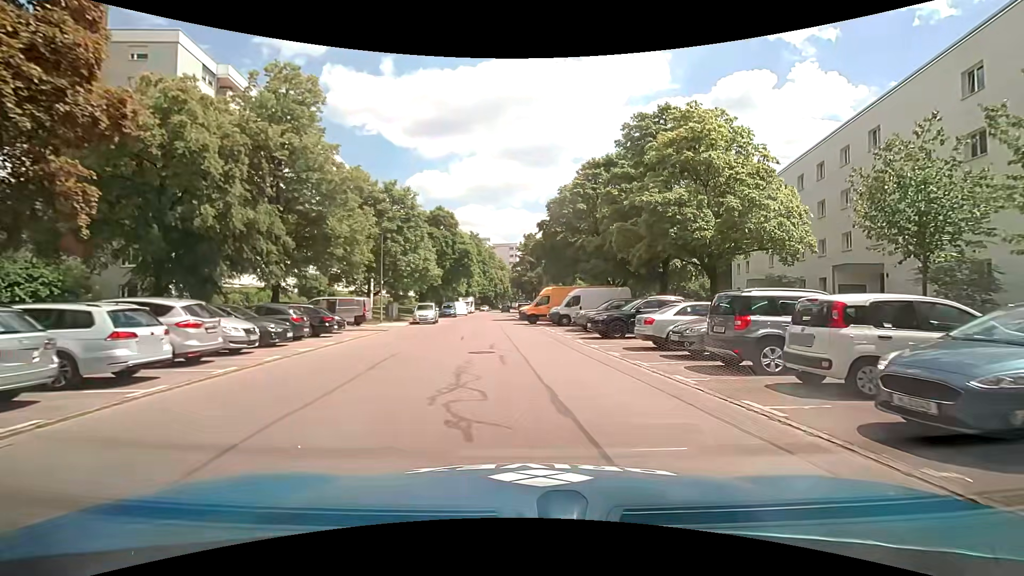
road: residential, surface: asphalt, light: Day
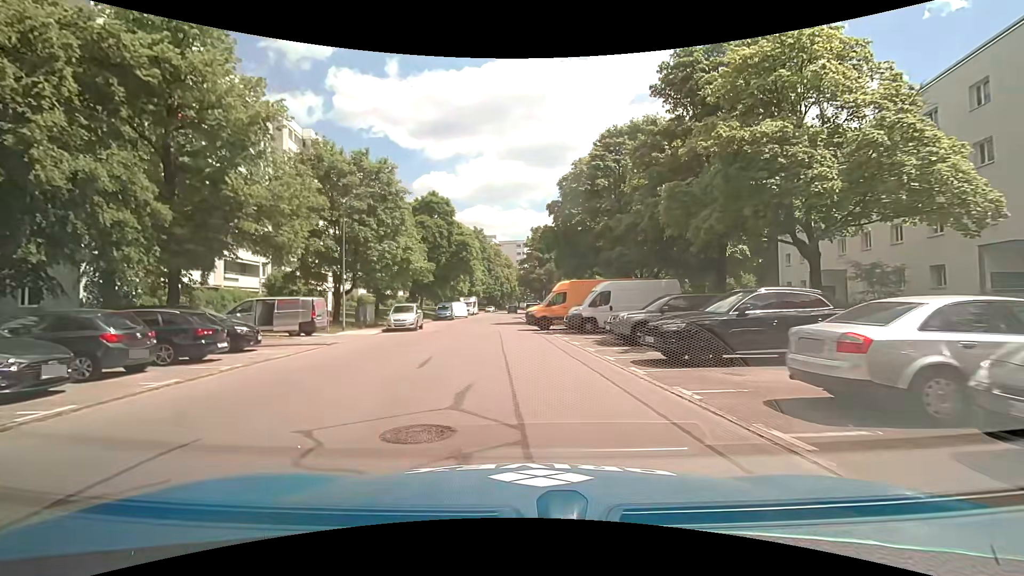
(+0.1, +9.0) m; -1°
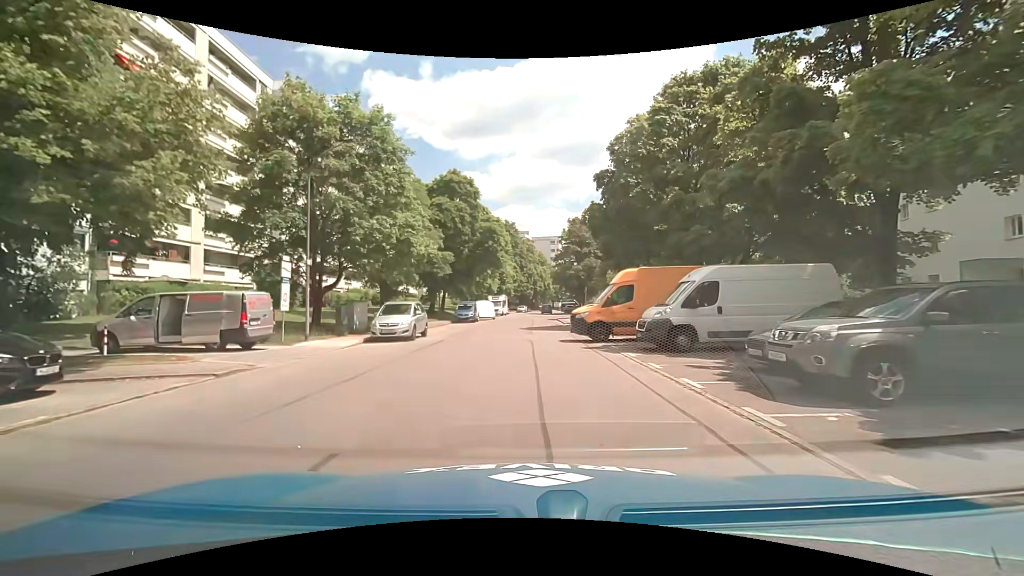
(-0.3, +9.0) m; -3°
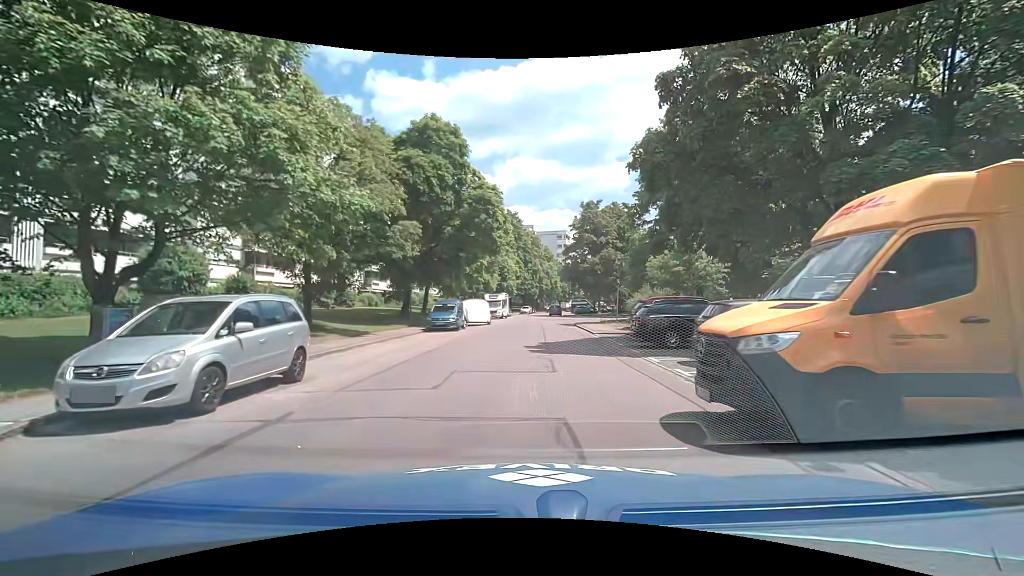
(-0.2, +13.5) m; -1°
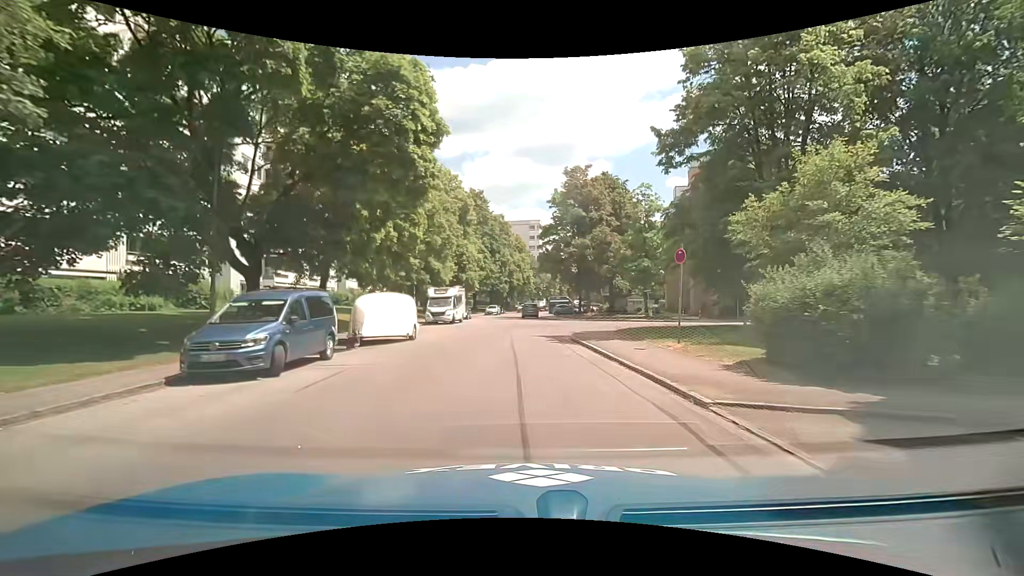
(+0.7, +18.0) m; +4°
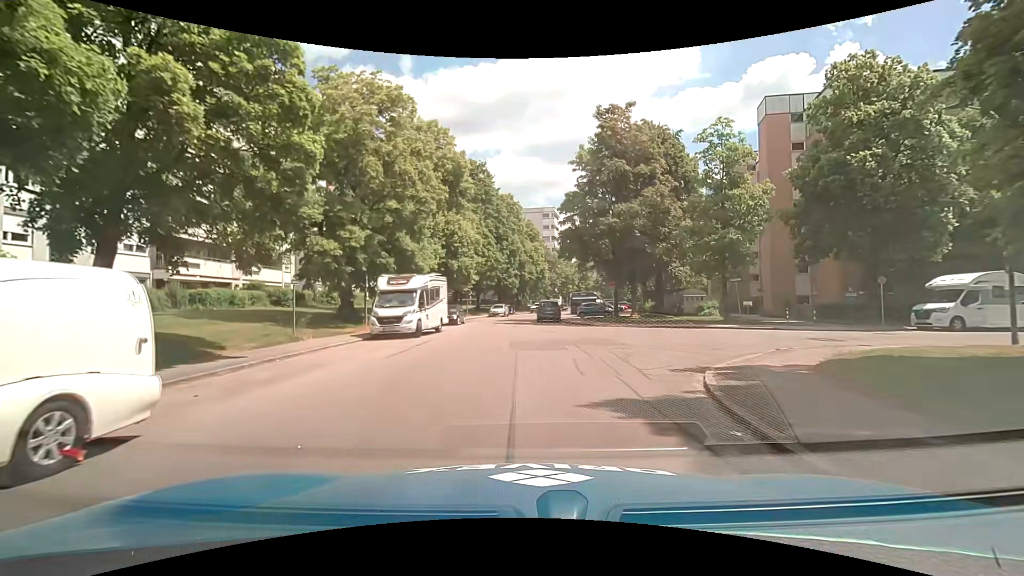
(-0.2, +15.9) m; -1°
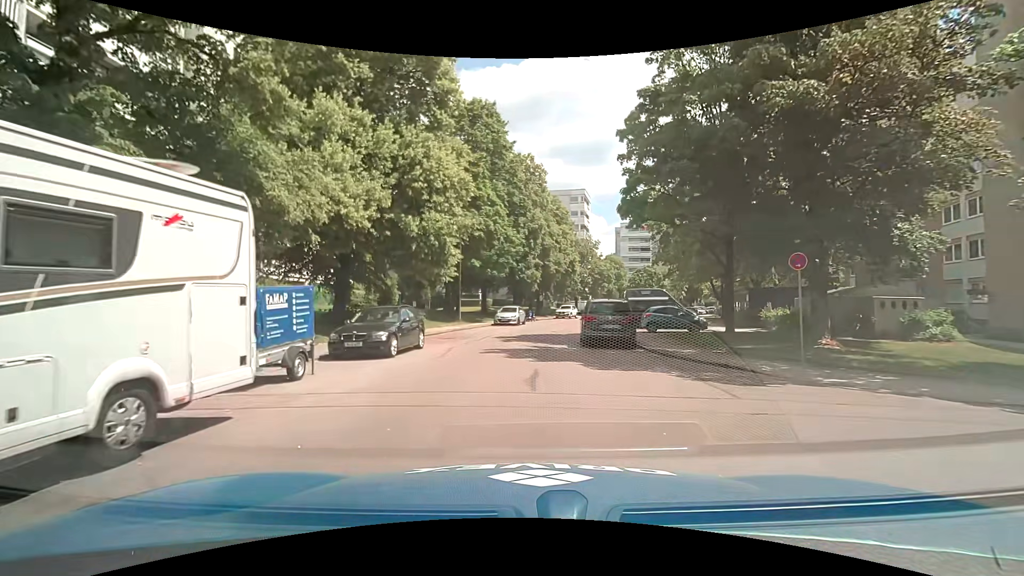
(-0.3, +20.7) m; -3°
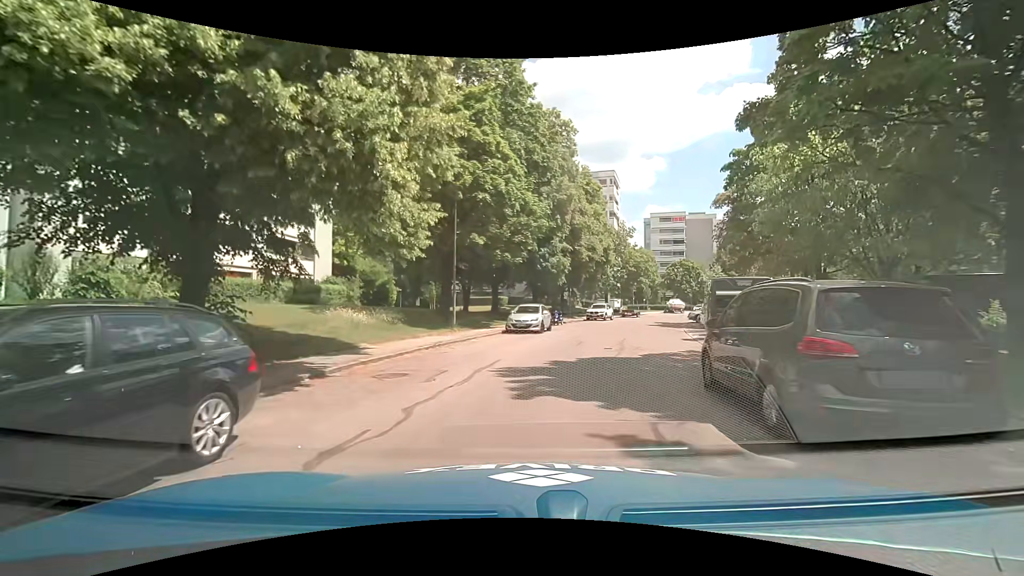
(-0.3, +12.1) m; -2°
